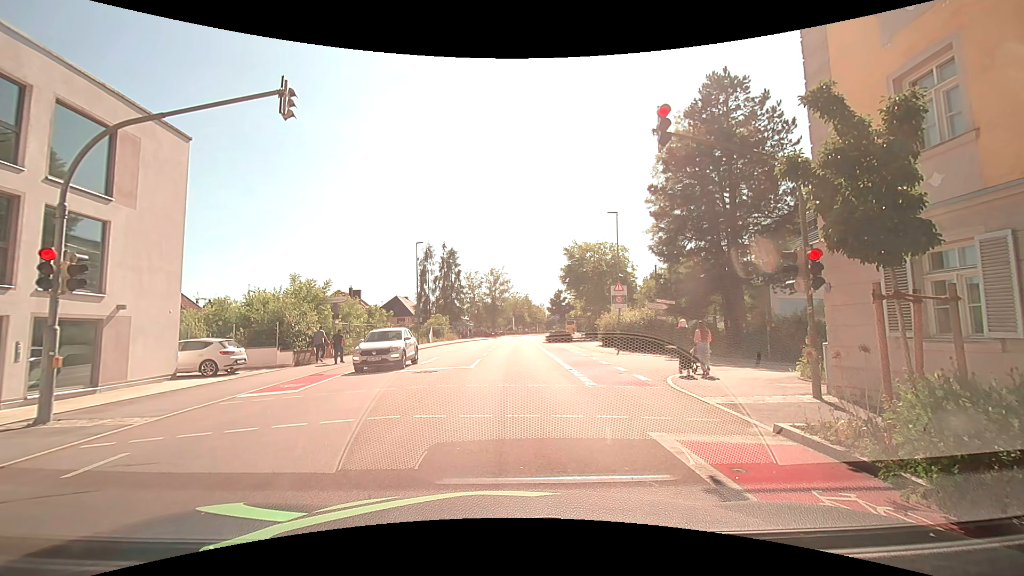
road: tertiary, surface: asphalt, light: Day
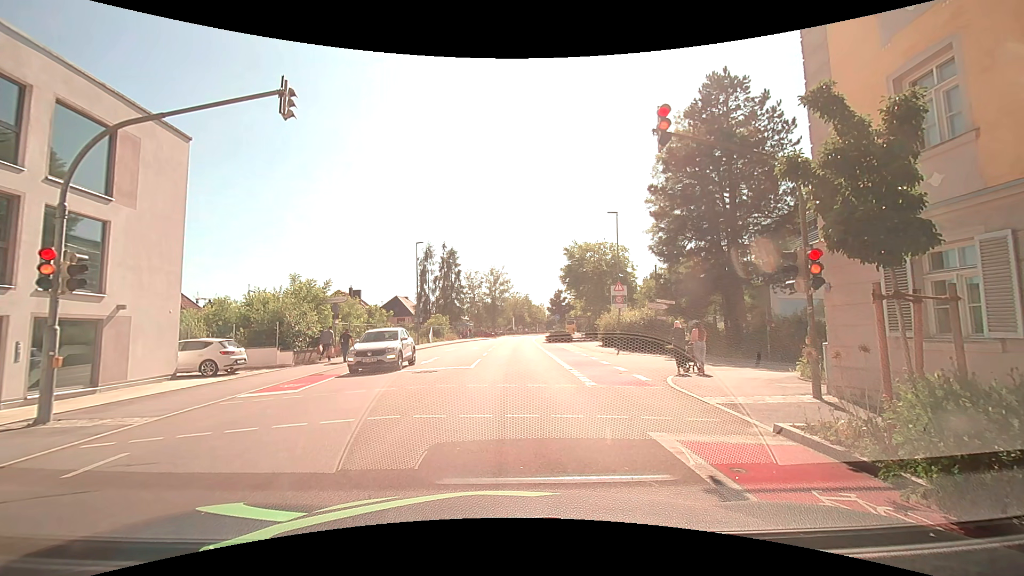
(0.0, 0.0) m; 0°
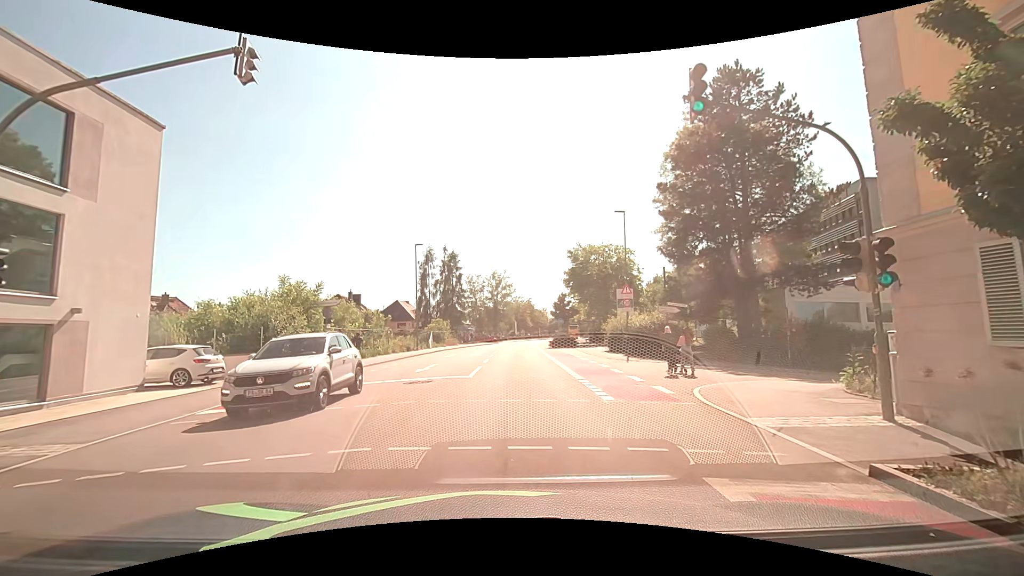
(0.0, +2.0) m; +1°
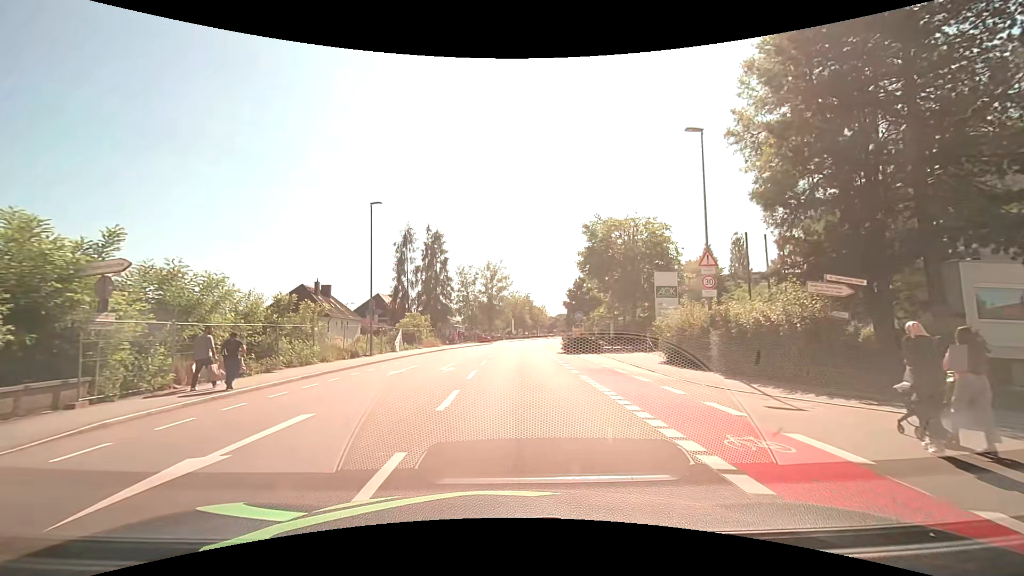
(-0.4, +15.7) m; -1°
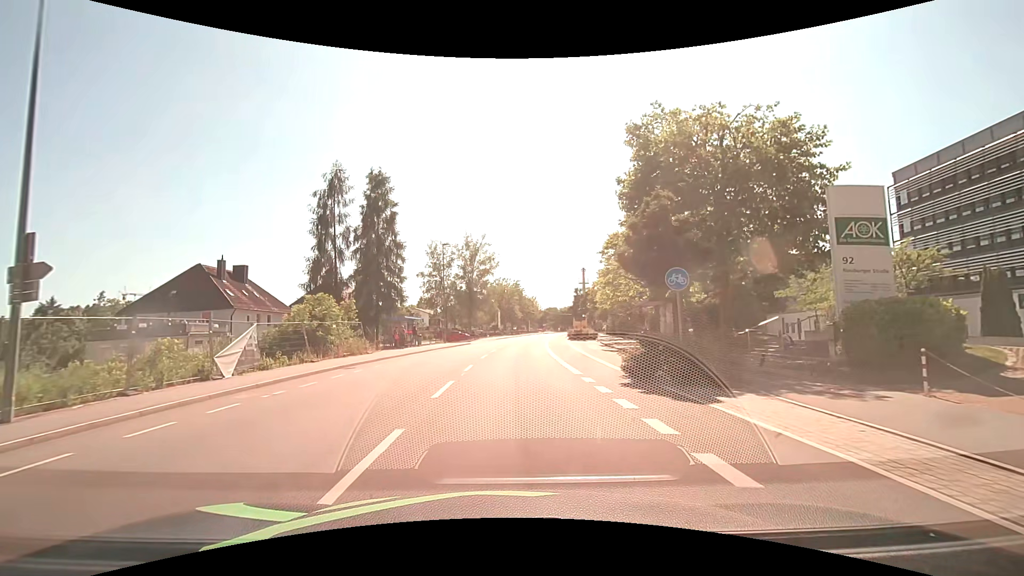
(+0.5, +22.8) m; +2°
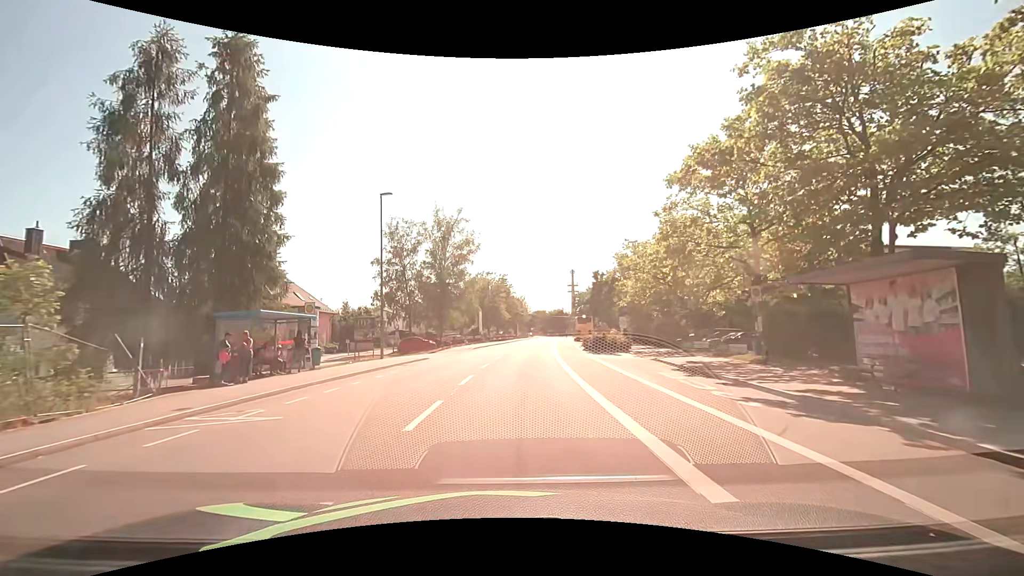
(+0.2, +20.5) m; +2°
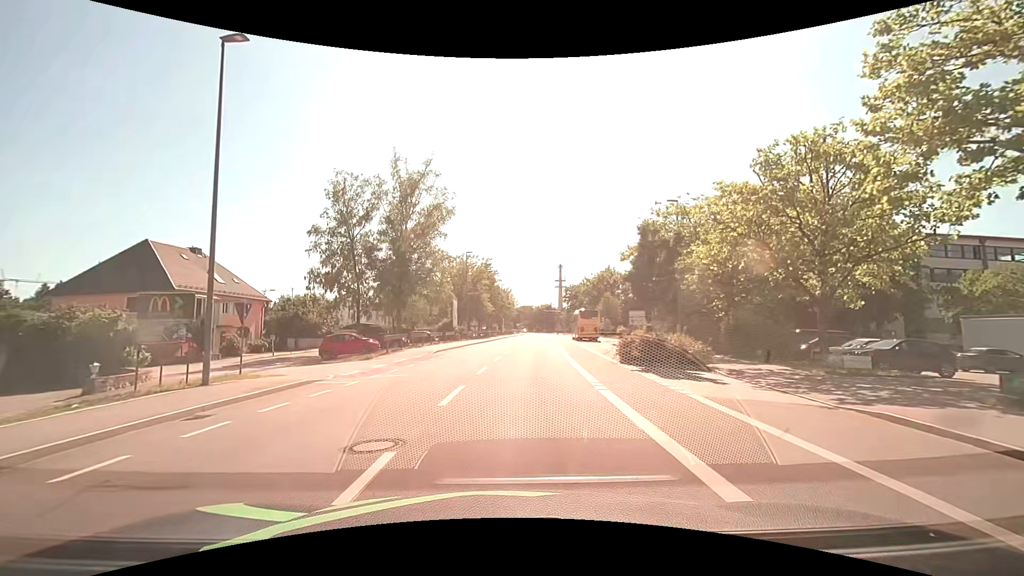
(+0.1, +16.0) m; +1°
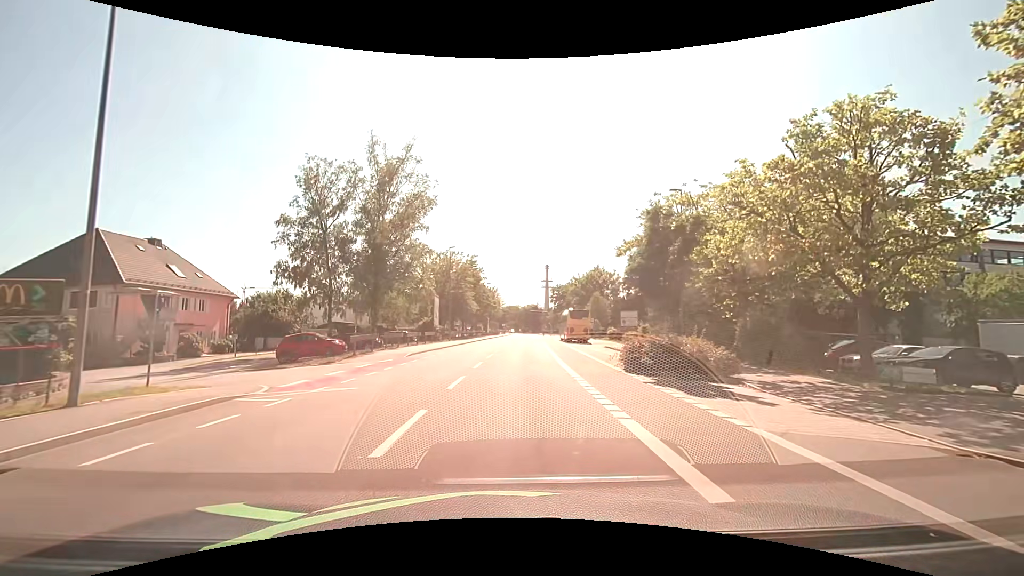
(0.0, +3.4) m; +1°
